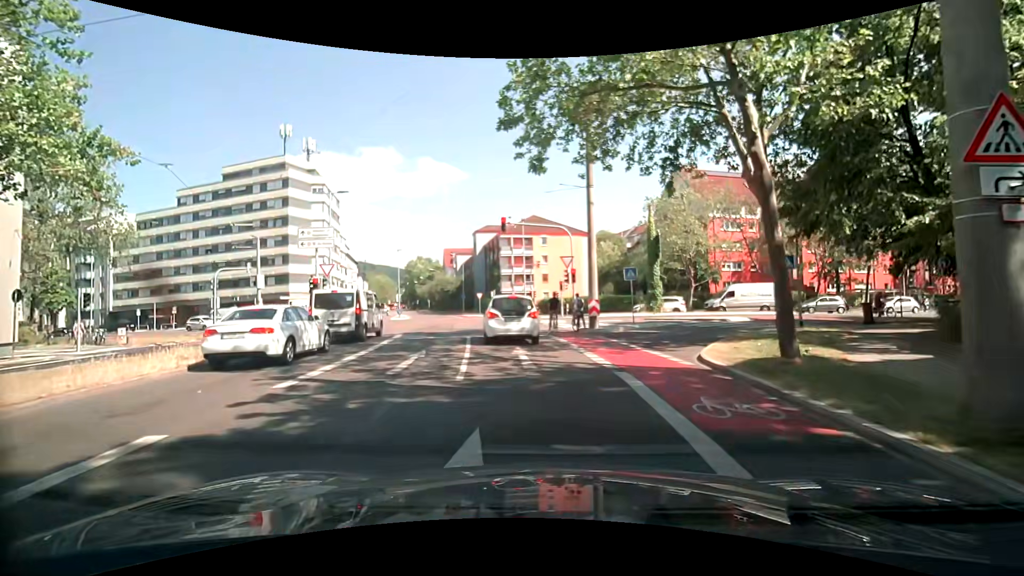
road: secondary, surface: asphalt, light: Day
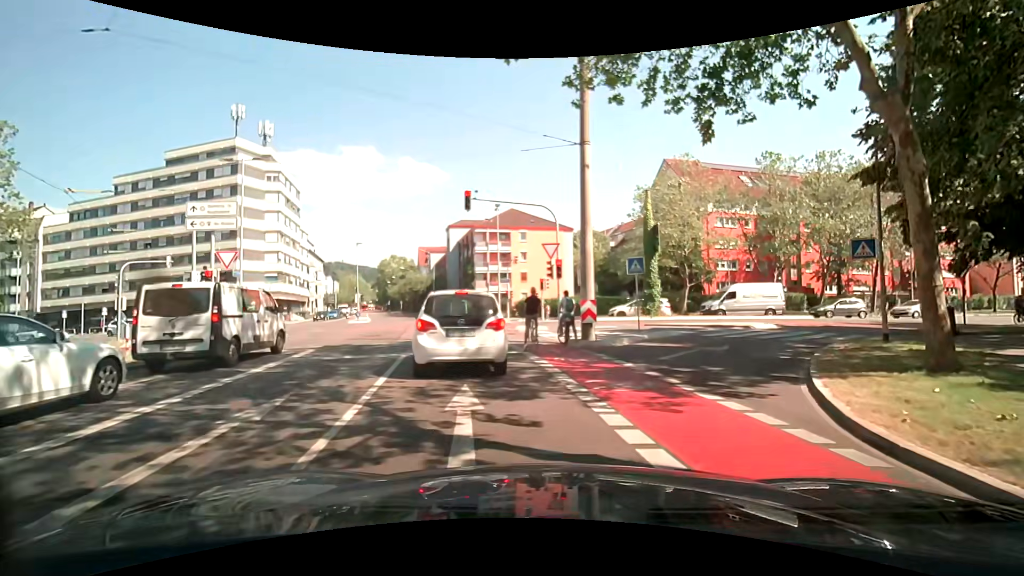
(+0.1, +6.5) m; +3°
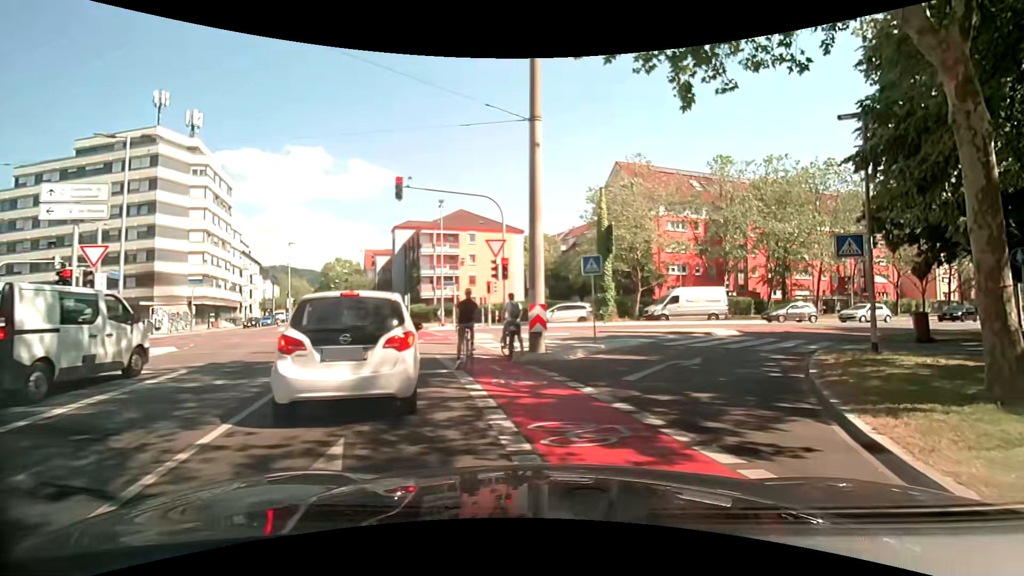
(+0.1, +2.8) m; +6°
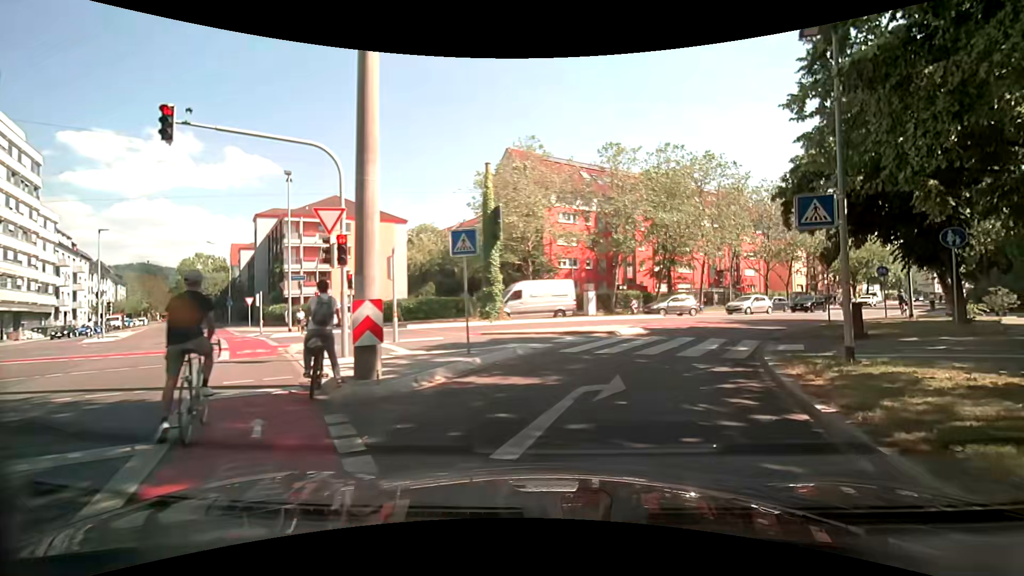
(+0.6, +5.2) m; +11°
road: secondary_link
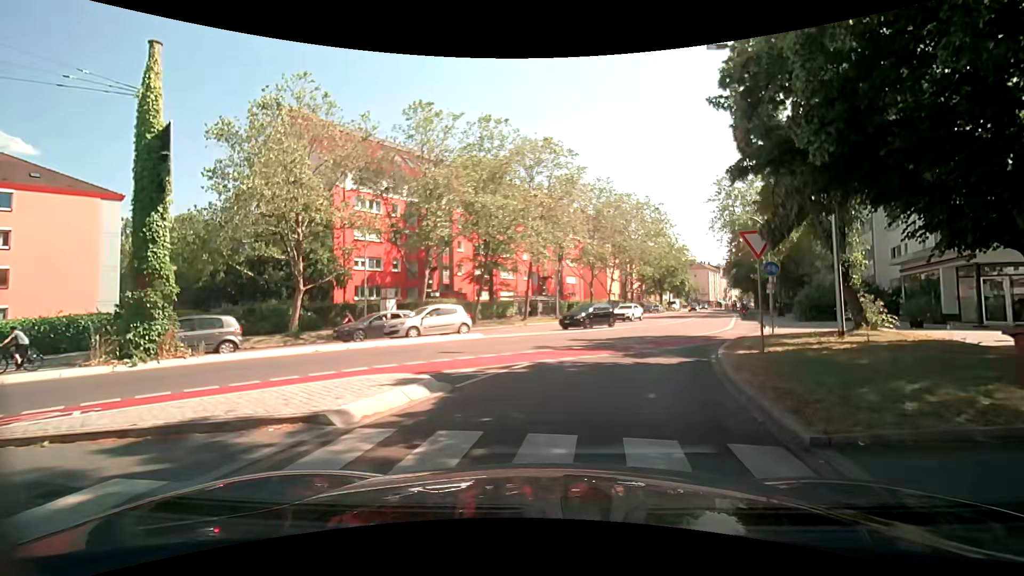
(+2.1, +12.2) m; +18°
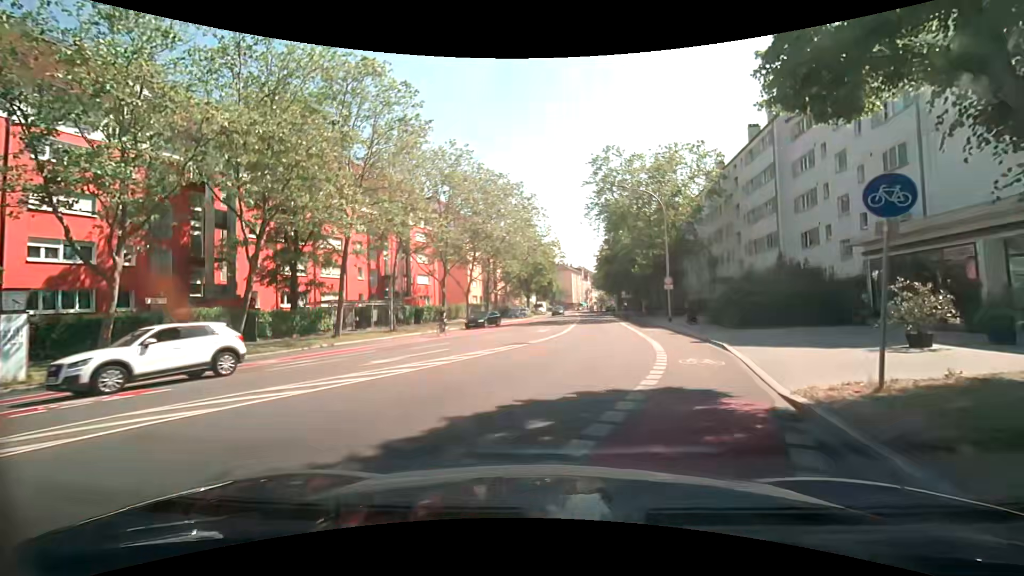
(+2.3, +15.1) m; +15°
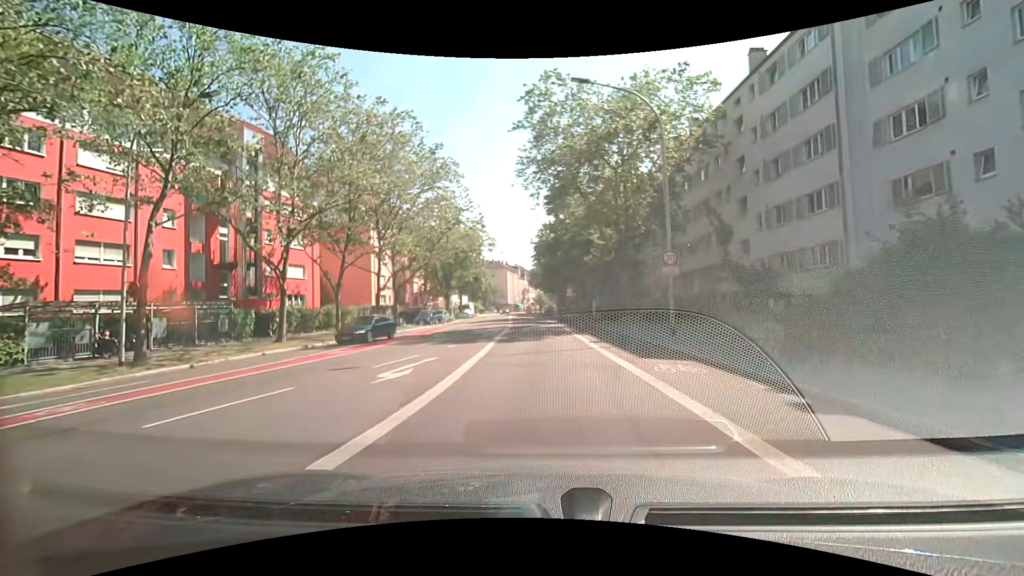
(+1.9, +17.6) m; +8°
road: secondary
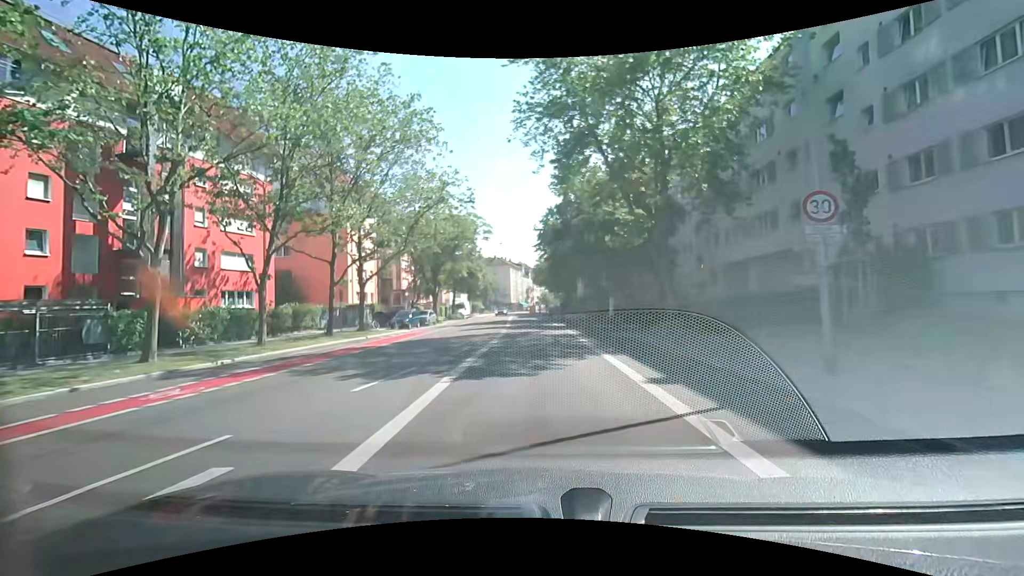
(0.0, +9.7) m; -1°
(0, +10) (0, +20) (-1, +30) (-1, +40) (-2, +50) (-2, +60) (-3, +70) (-3, +80) (-4, +90) (-5, +100) m
